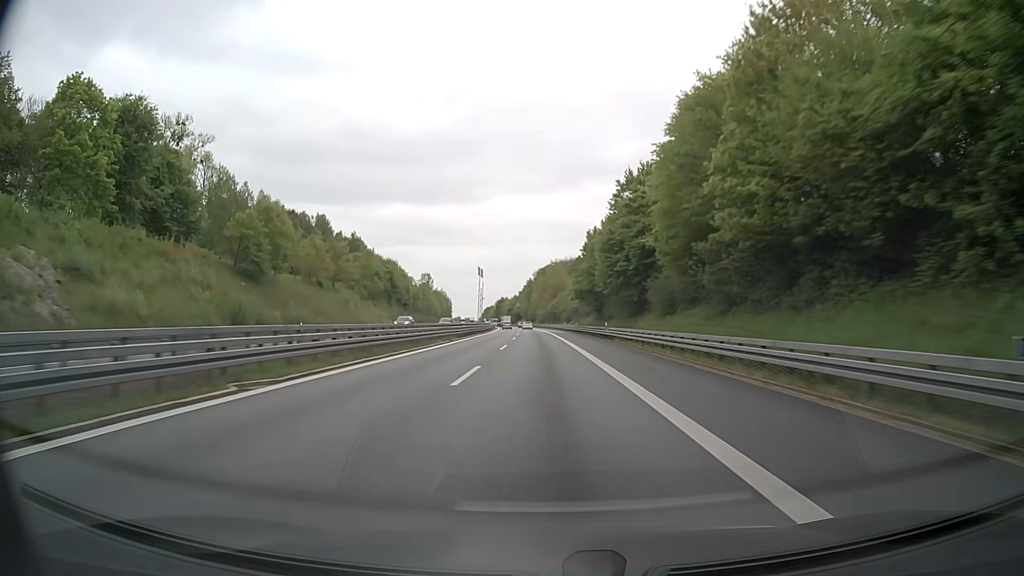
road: motorway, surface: asphalt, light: Day
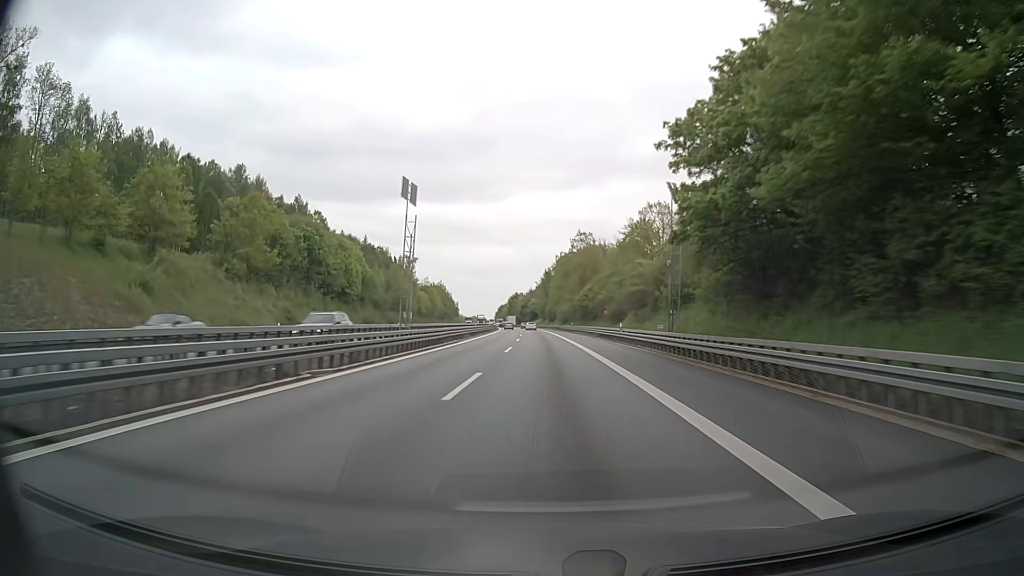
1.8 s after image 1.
(-0.8, +57.2) m; -2°
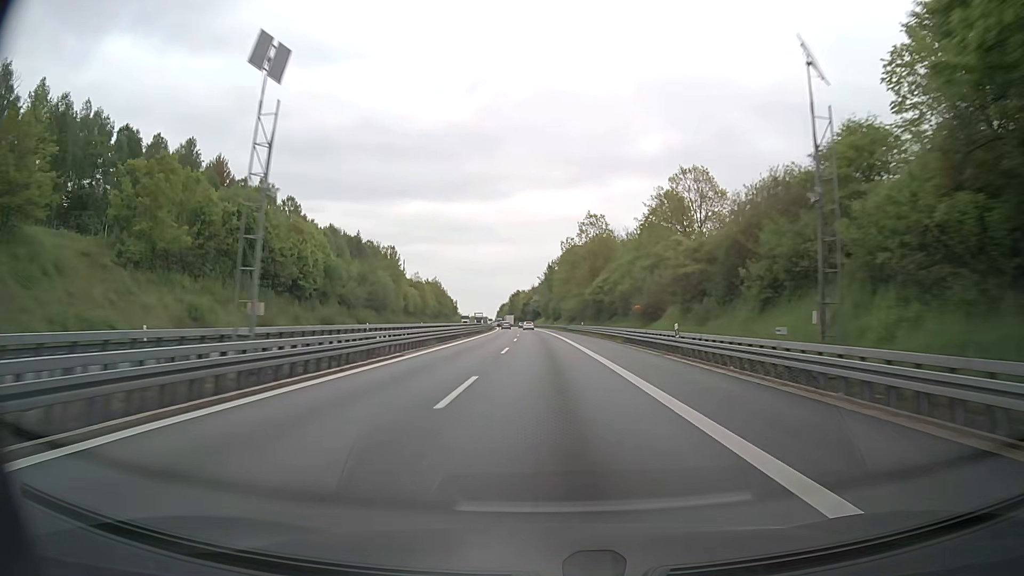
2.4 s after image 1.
(-0.1, +19.1) m; 0°
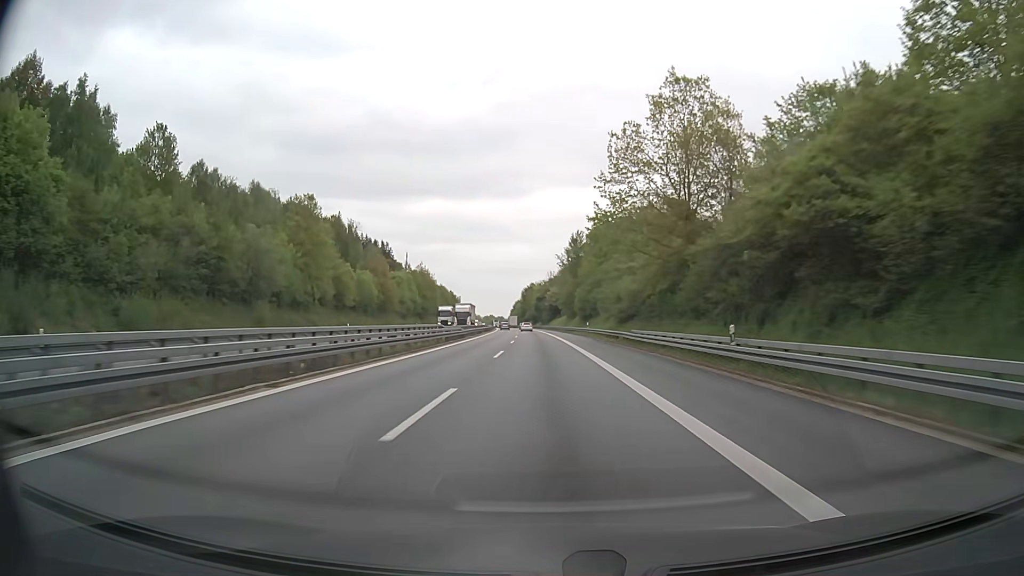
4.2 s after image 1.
(-0.6, +57.2) m; -2°
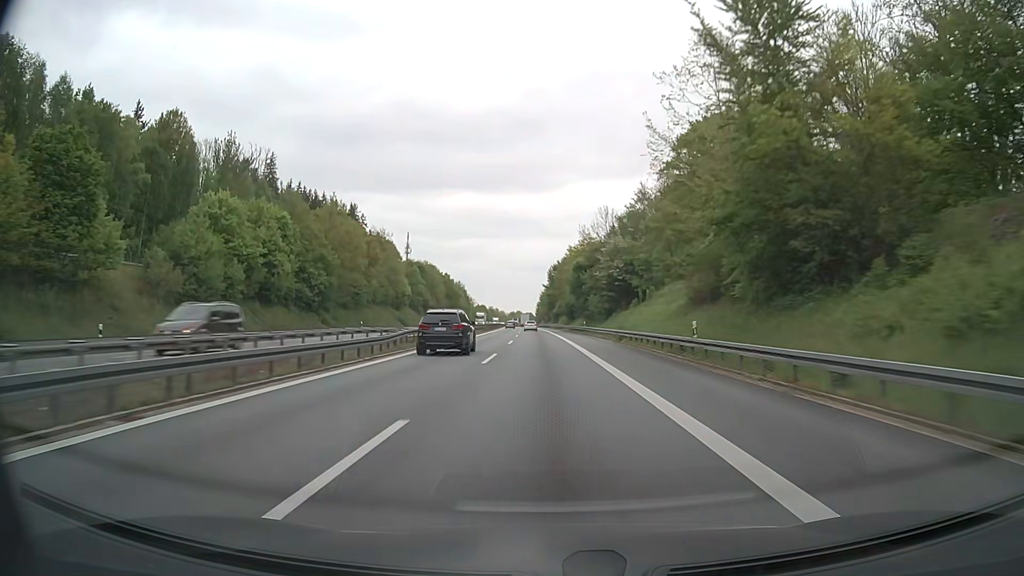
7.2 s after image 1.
(-2.1, +95.4) m; -2°
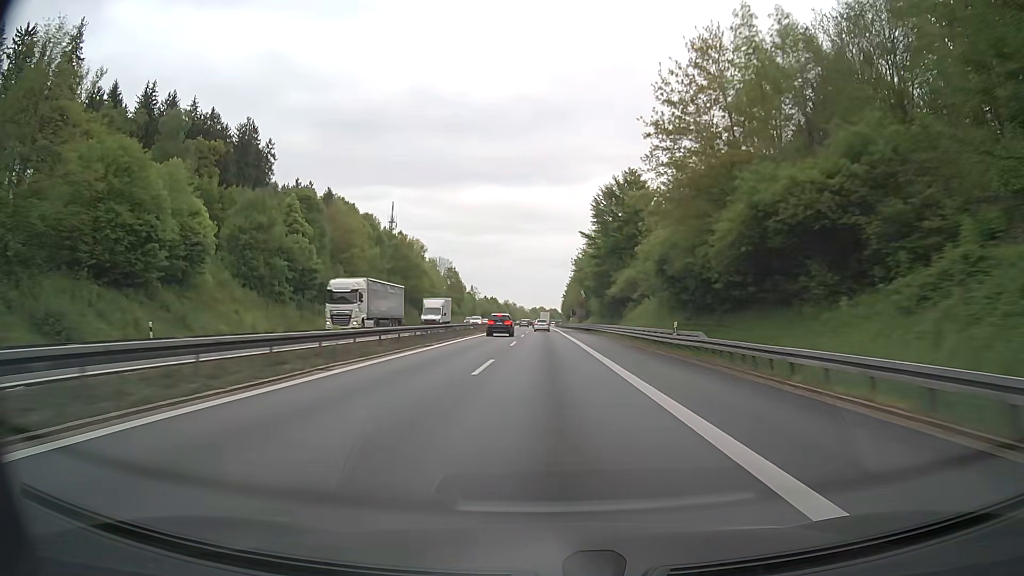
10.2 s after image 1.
(-2.2, +95.4) m; -2°
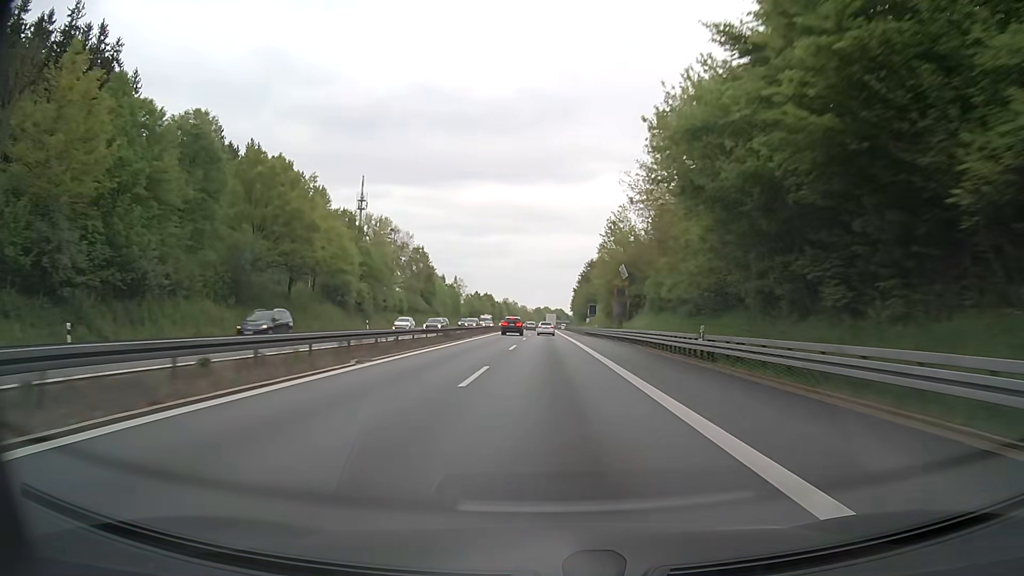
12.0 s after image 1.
(-0.3, +57.2) m; 0°
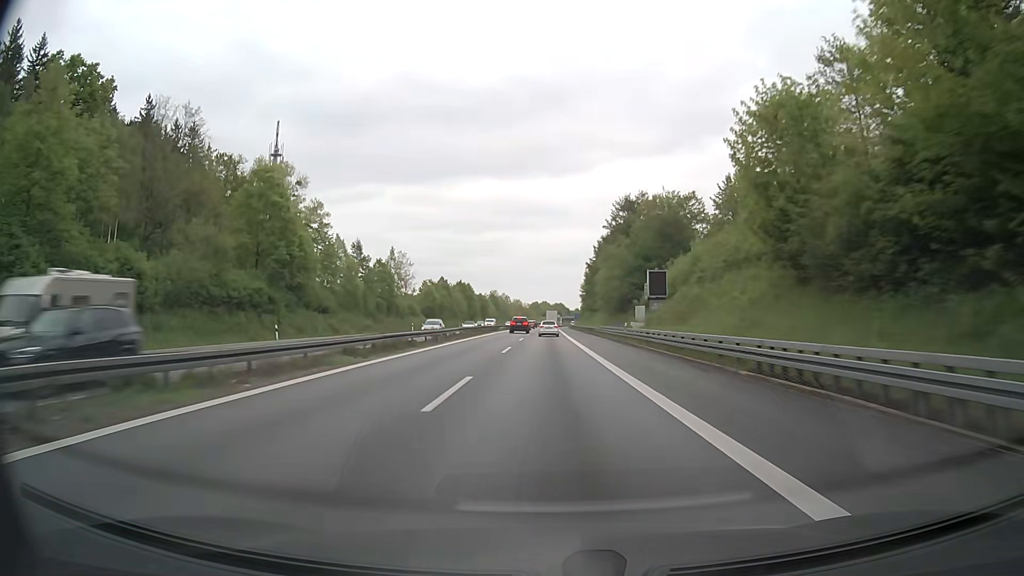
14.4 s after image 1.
(-0.2, +76.3) m; 0°
(0, +10) (0, +20) (0, +30) (0, +40) (0, +50) (0, +60) (0, +70) (0, +80) (0, +90) (0, +100) m
